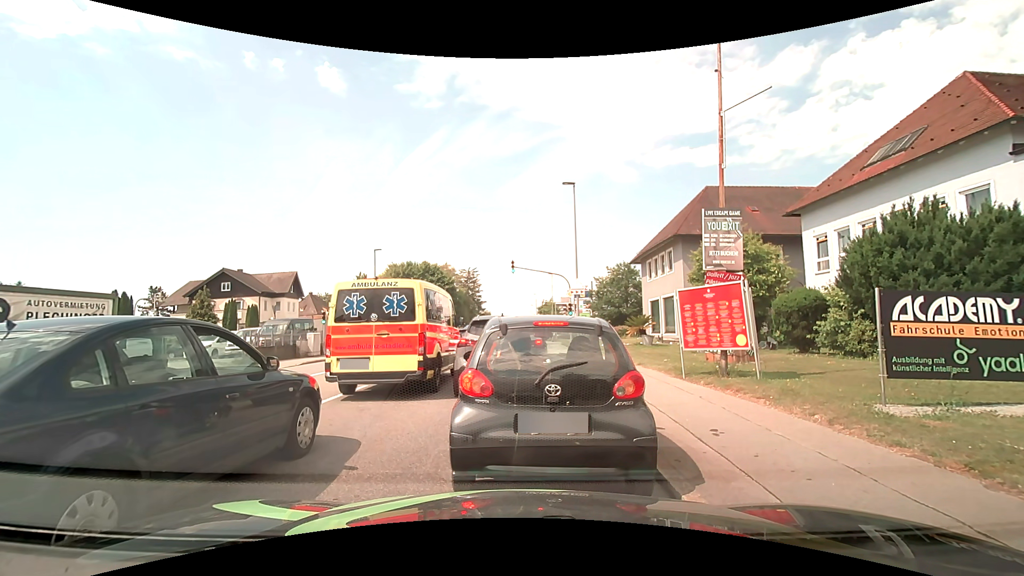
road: tertiary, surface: asphalt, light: Day
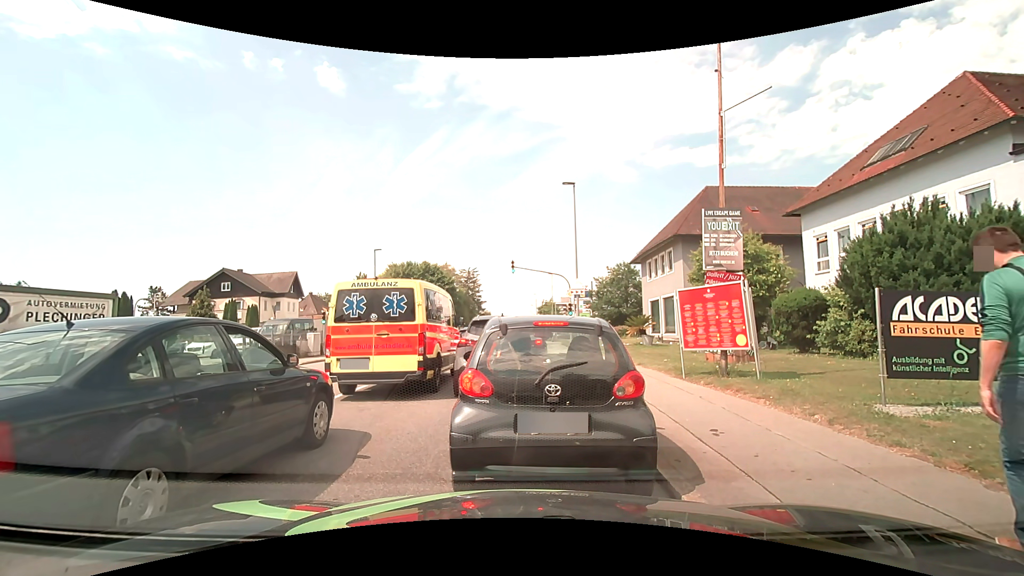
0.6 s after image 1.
(0.0, 0.0) m; 0°
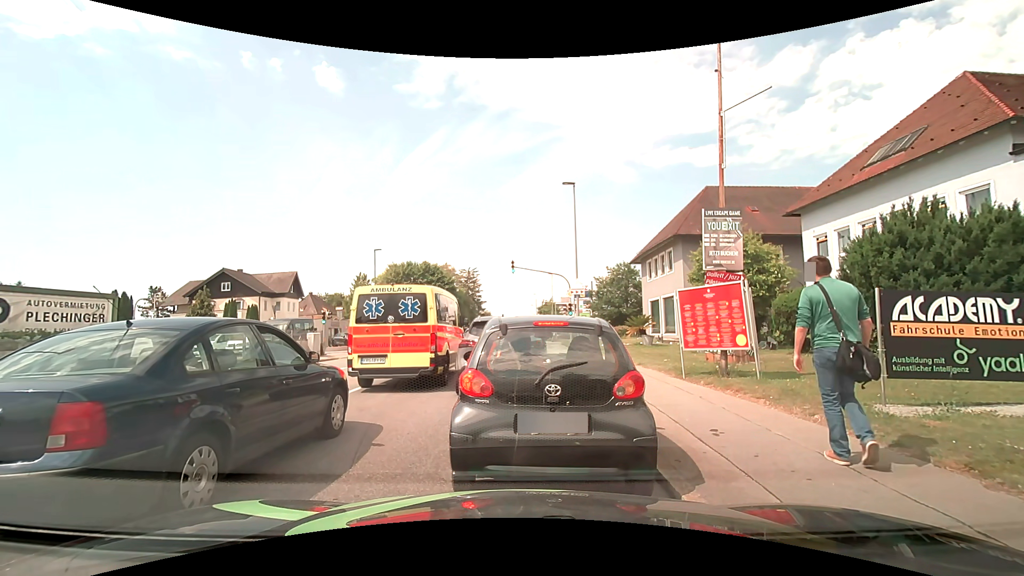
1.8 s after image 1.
(0.0, 0.0) m; 0°
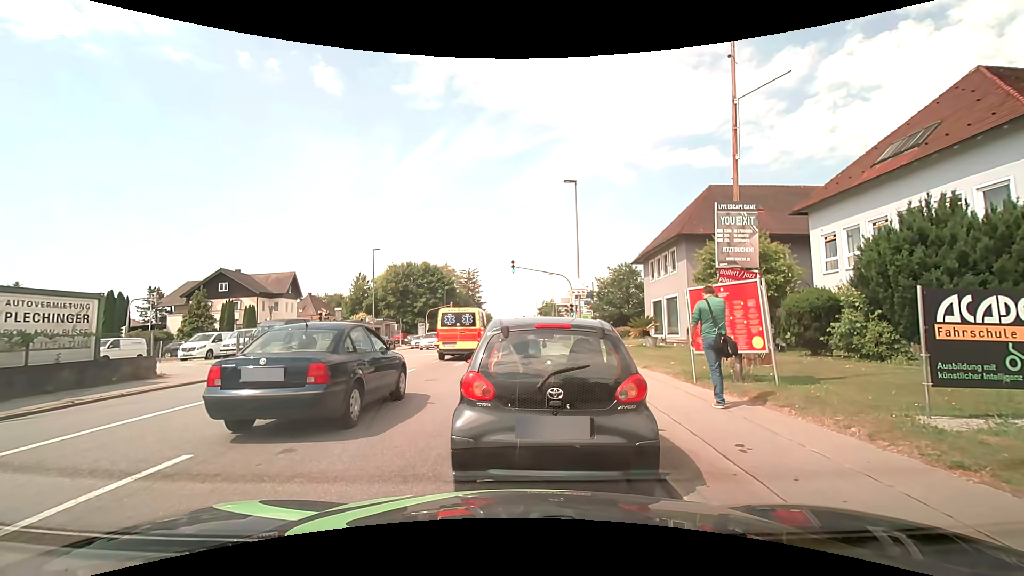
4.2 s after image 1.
(0.0, +0.7) m; 0°
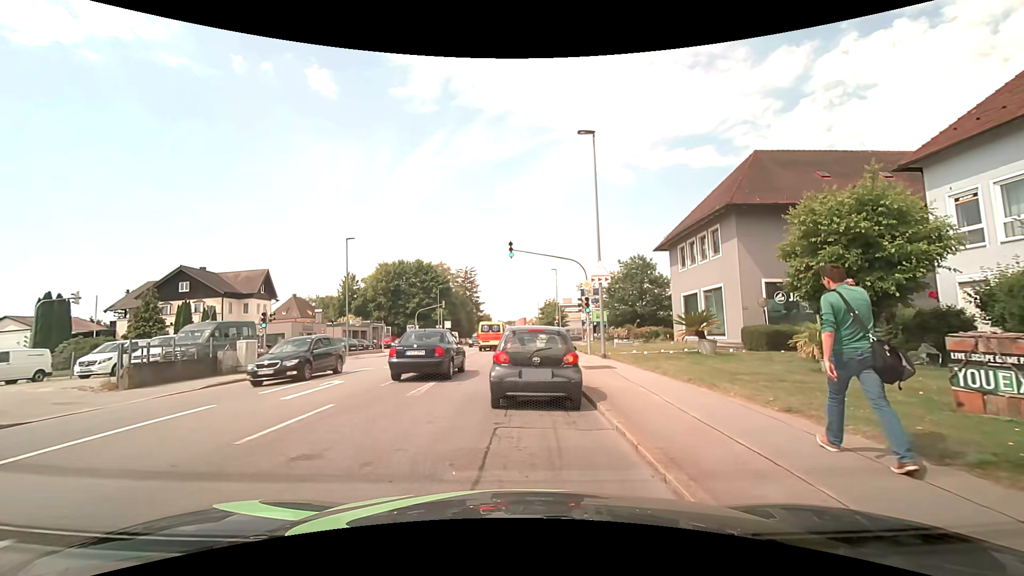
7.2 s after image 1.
(+0.4, +8.3) m; +3°
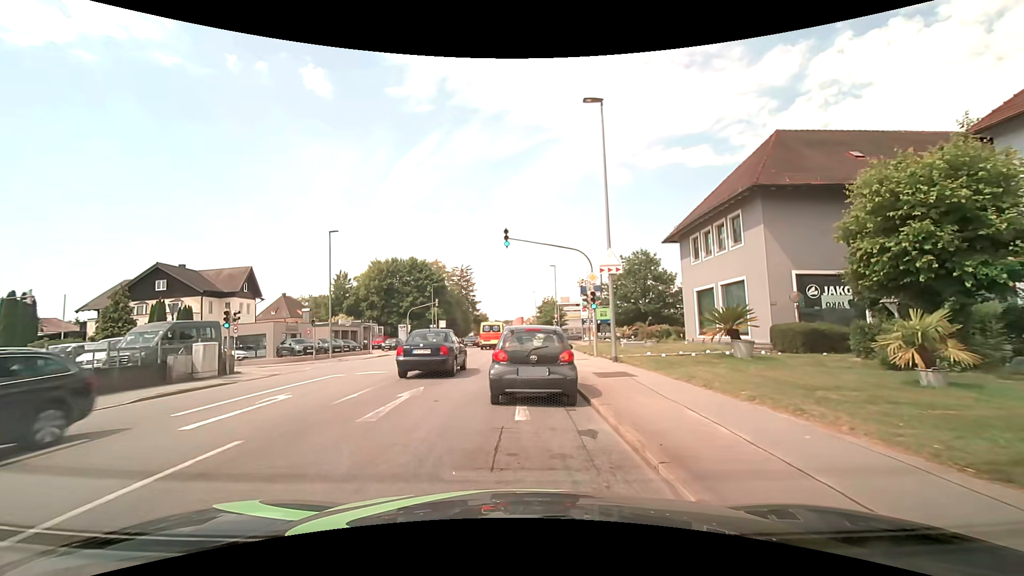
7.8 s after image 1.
(0.0, +3.2) m; +1°
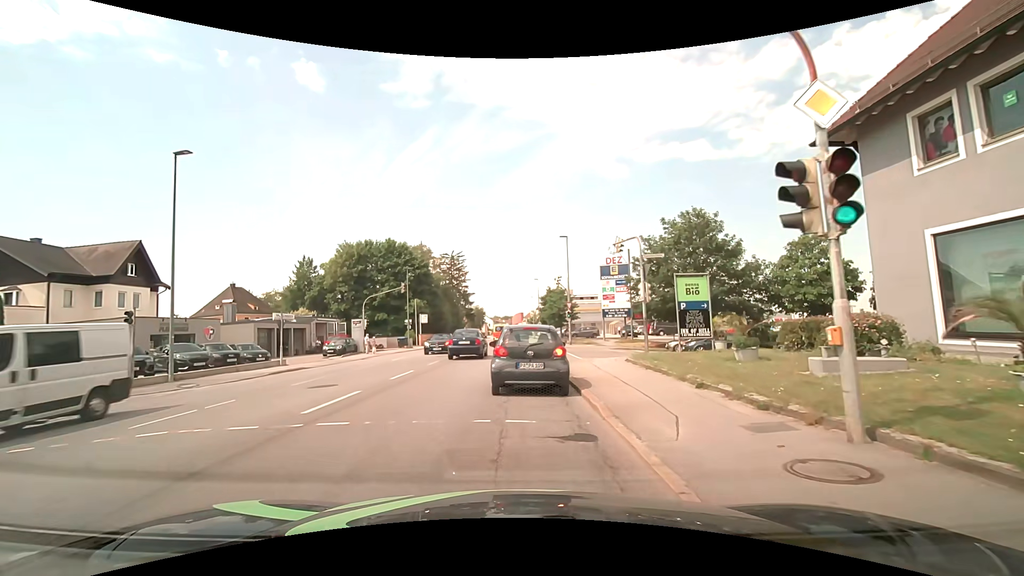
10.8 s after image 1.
(0.0, +17.9) m; 0°
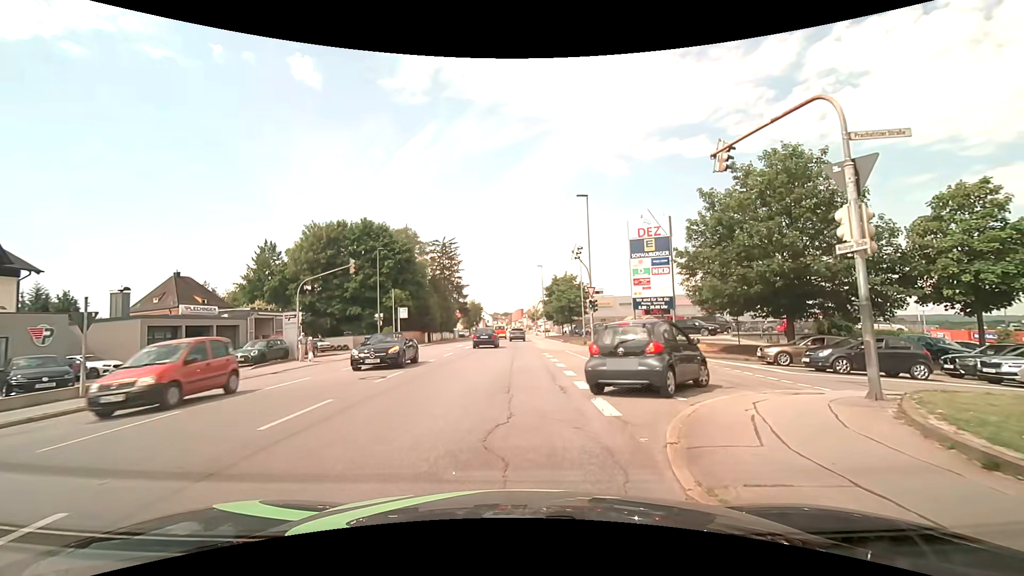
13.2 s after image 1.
(-0.1, +13.6) m; 0°
